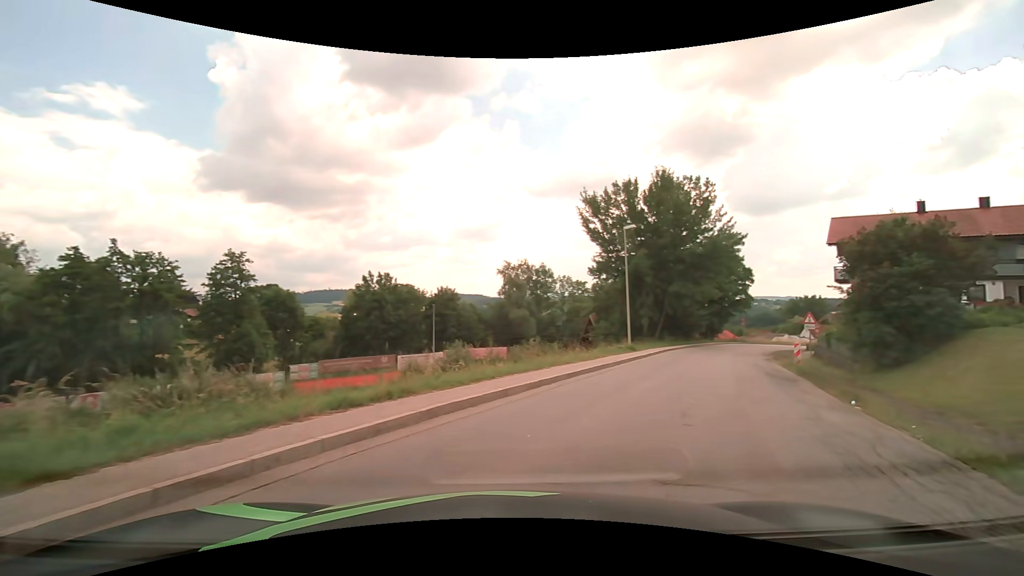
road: secondary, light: Day
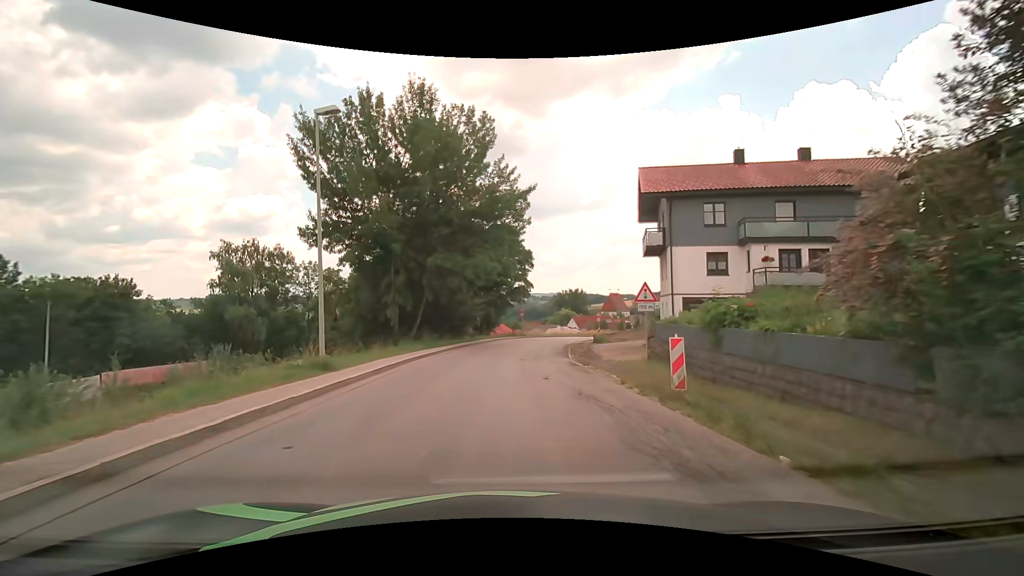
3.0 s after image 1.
(+6.4, +17.3) m; +26°
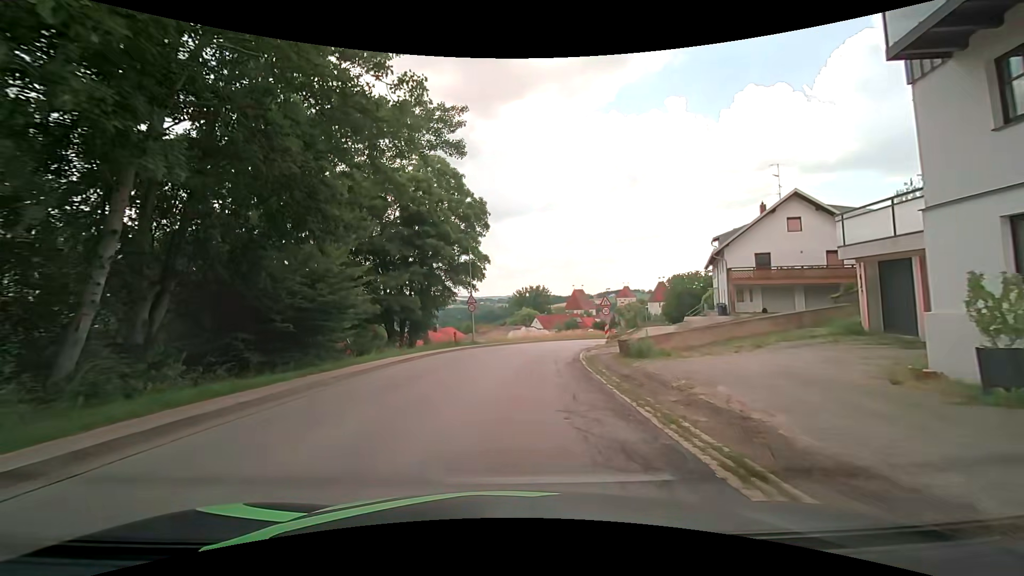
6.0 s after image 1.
(+1.1, +26.1) m; +5°
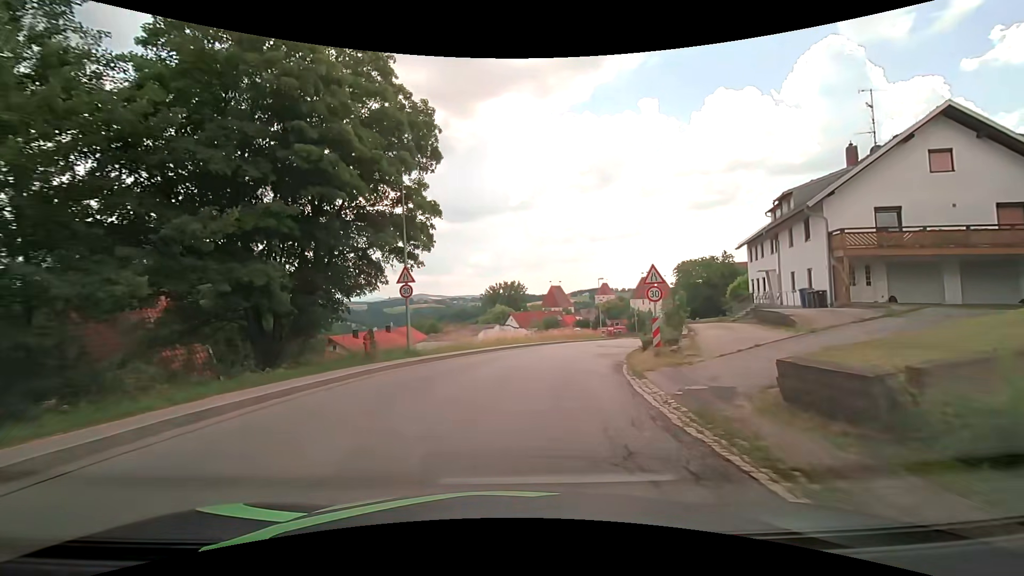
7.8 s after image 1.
(+0.4, +16.0) m; +4°
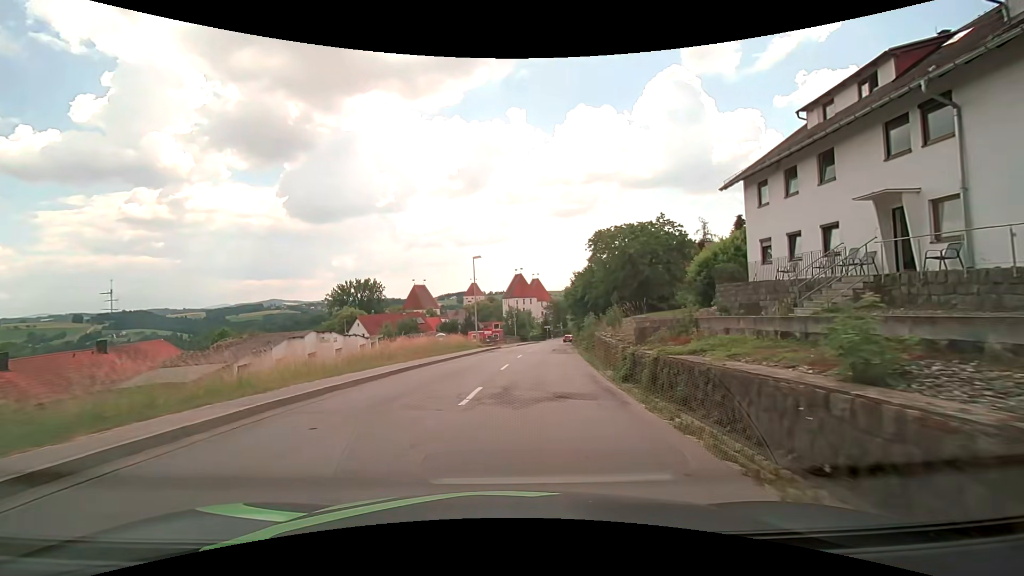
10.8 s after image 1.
(+3.1, +24.5) m; +14°
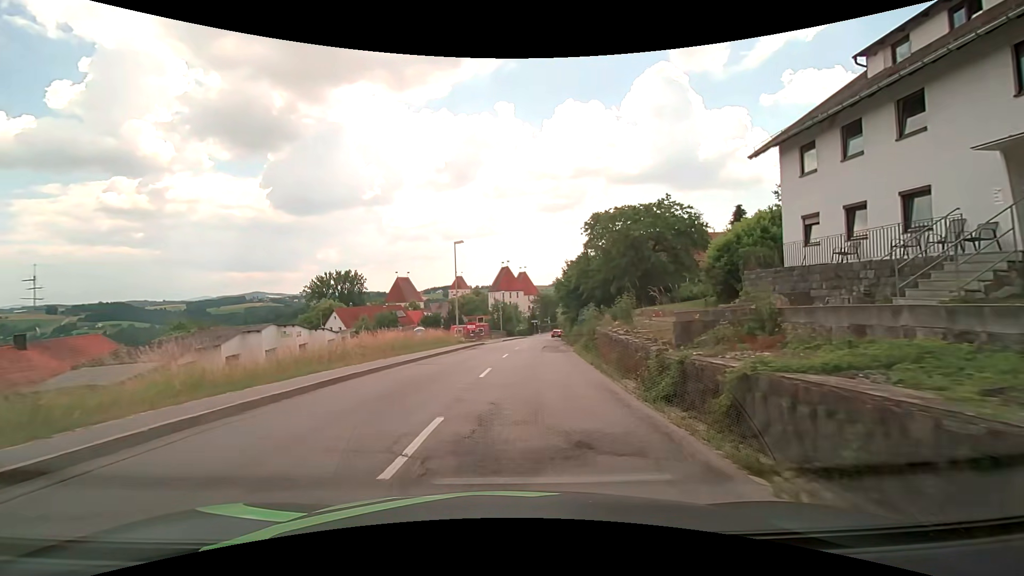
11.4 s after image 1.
(+0.1, +4.8) m; +2°
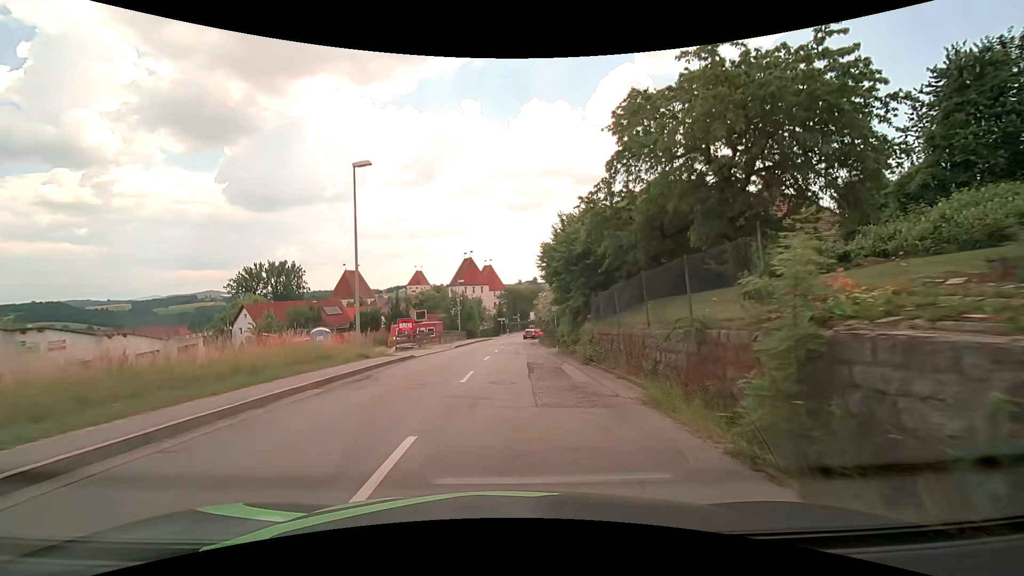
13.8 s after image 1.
(+0.7, +19.1) m; +4°
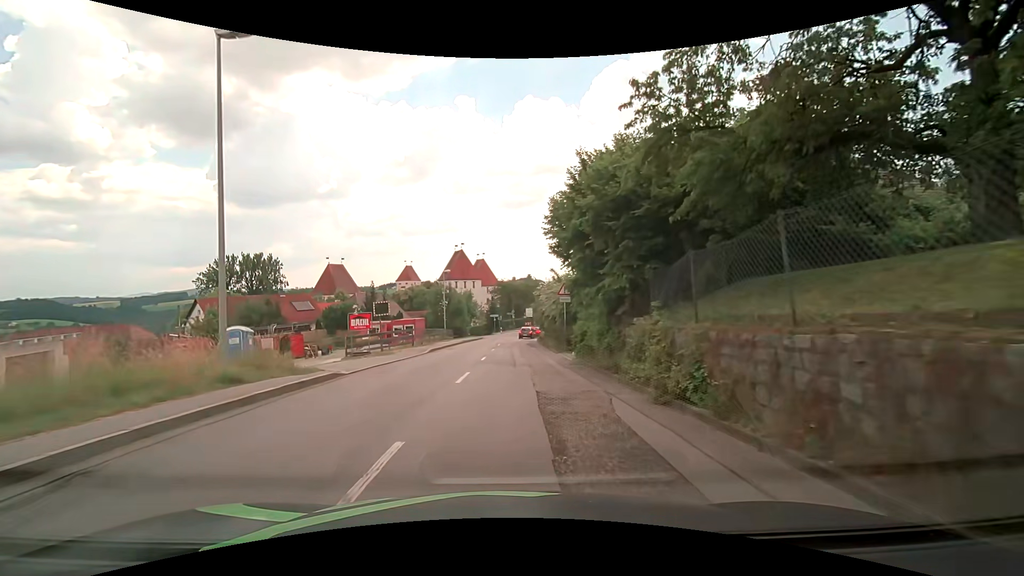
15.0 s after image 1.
(+0.2, +9.5) m; +1°
